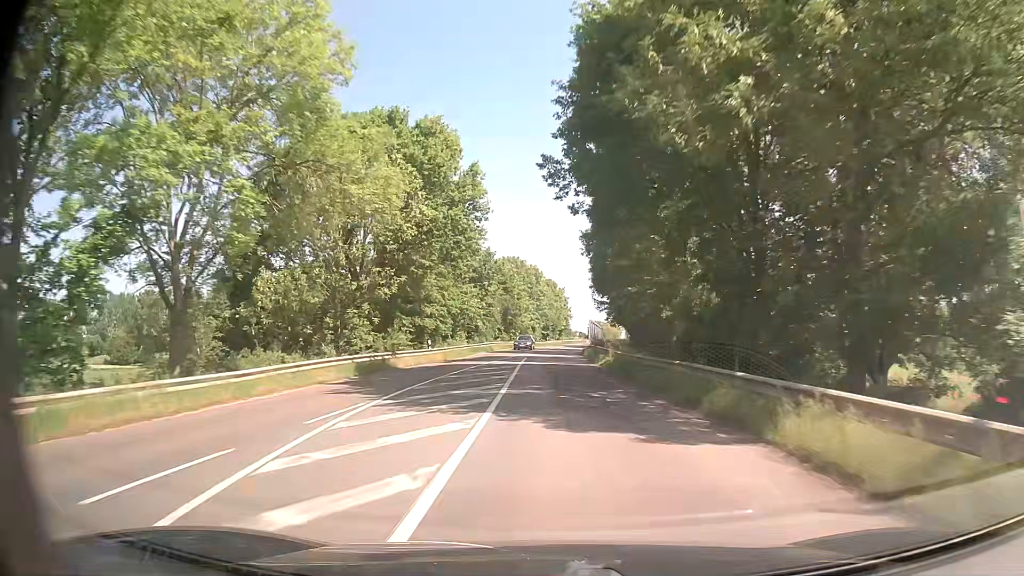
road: secondary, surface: asphalt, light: Day
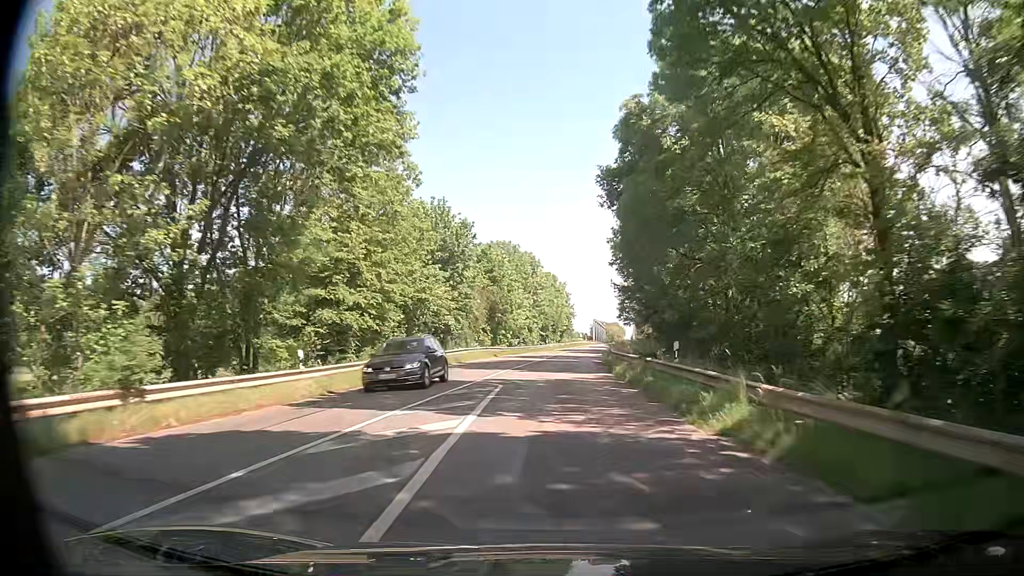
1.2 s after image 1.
(0.0, +22.3) m; 0°
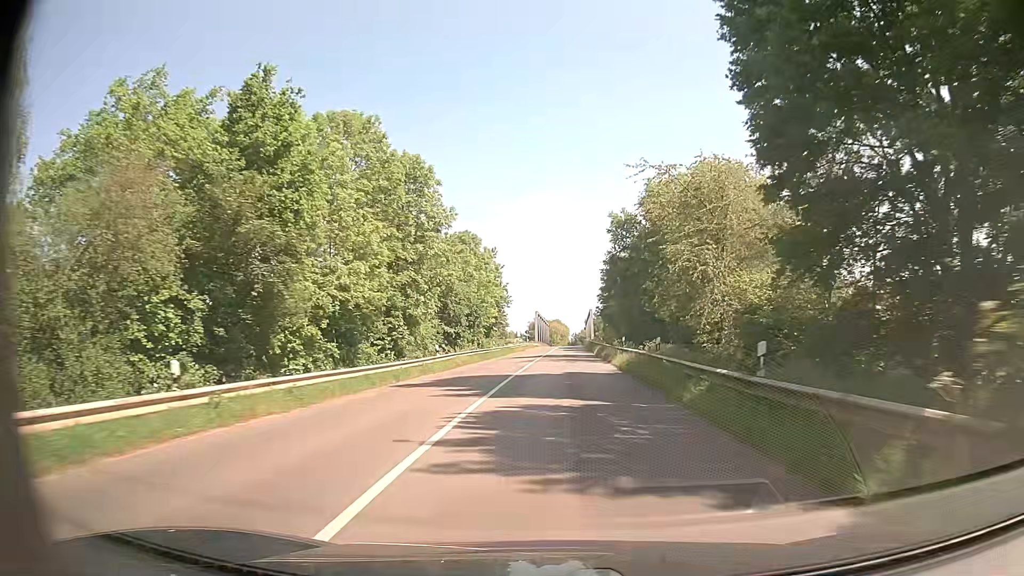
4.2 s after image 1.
(+2.3, +56.0) m; +5°
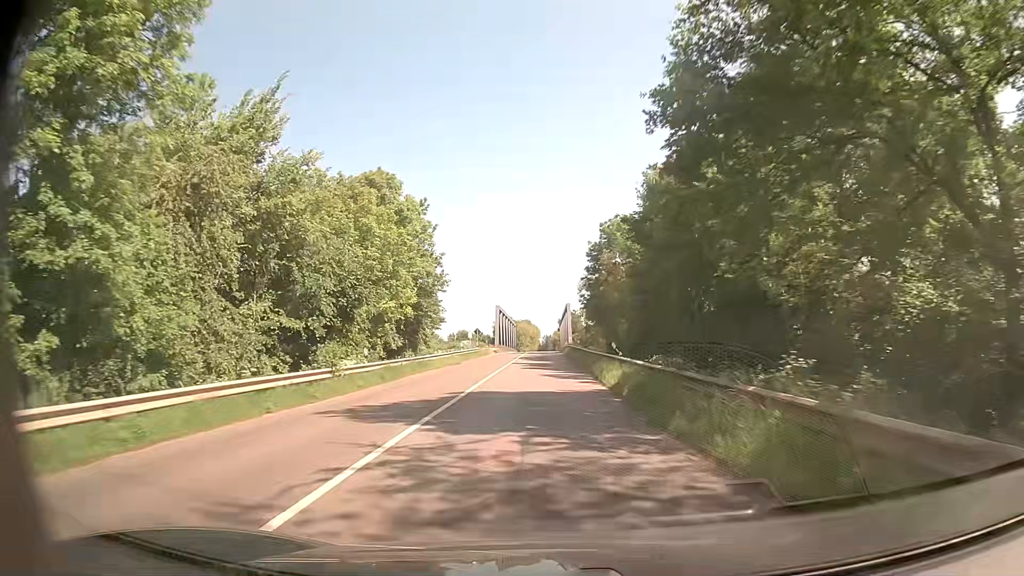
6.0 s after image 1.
(+1.3, +33.5) m; +4°
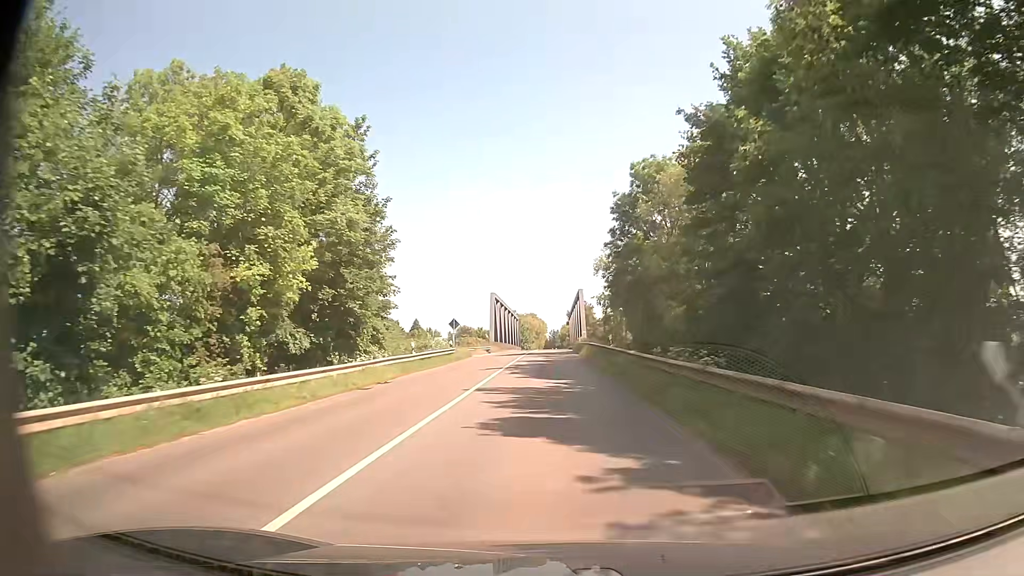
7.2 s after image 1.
(-0.3, +22.0) m; -1°
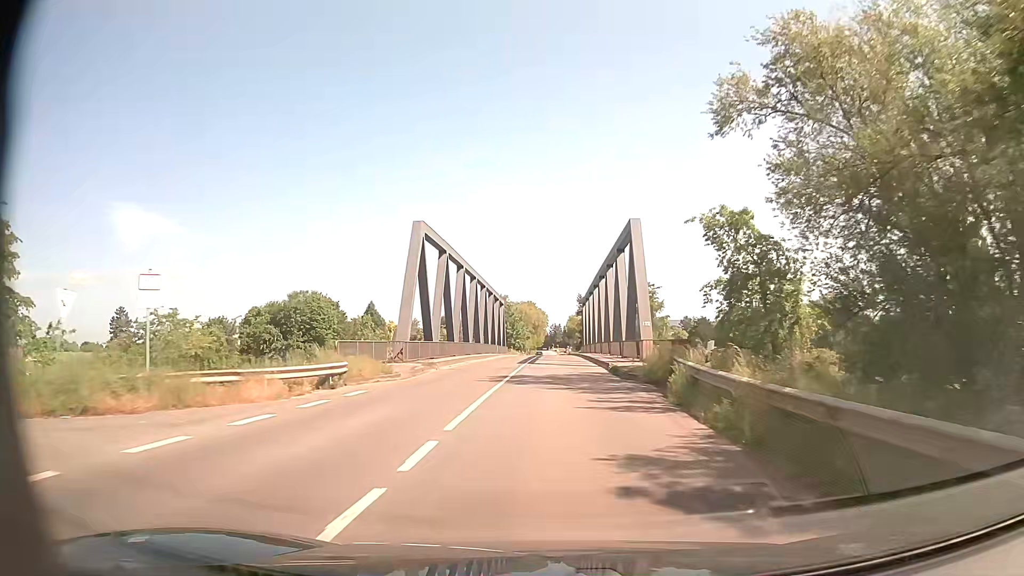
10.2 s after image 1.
(-0.3, +53.3) m; 0°
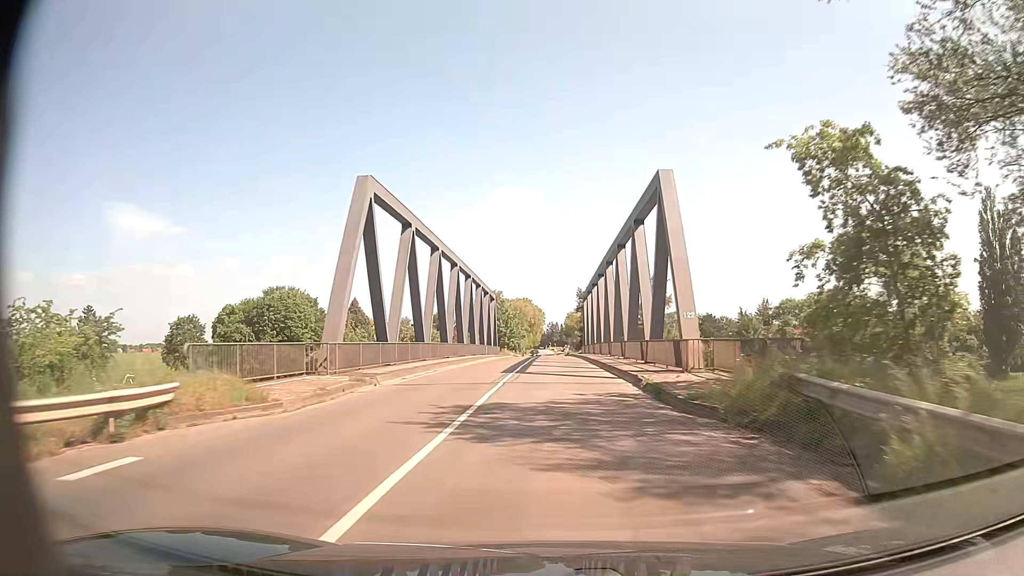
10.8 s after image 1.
(0.0, +10.6) m; 0°
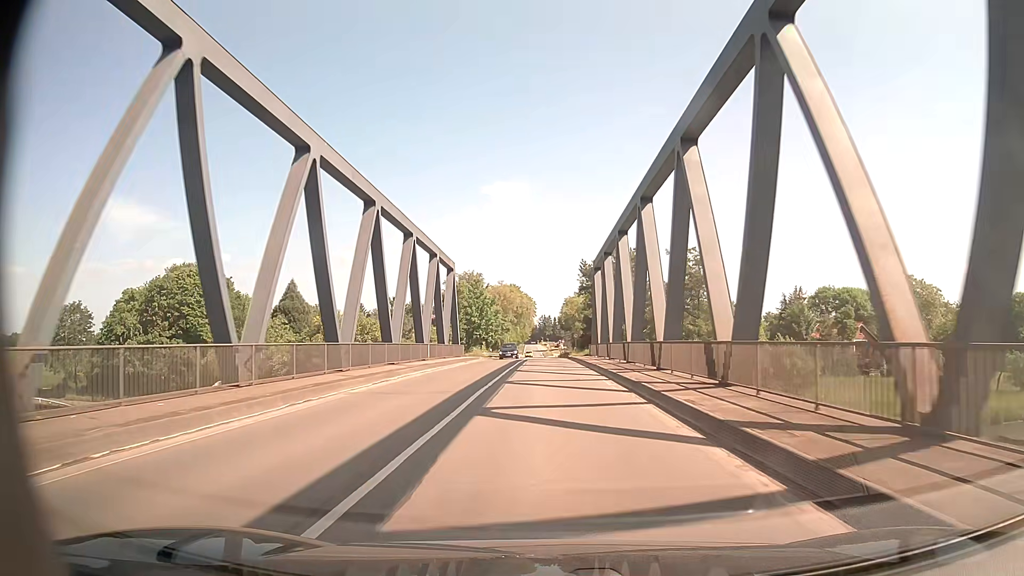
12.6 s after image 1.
(+0.1, +31.4) m; +1°
(0, +10) (0, +20) (-1, +30) (-1, +40) (-1, +50) (-1, +60) (-1, +70) (-2, +80) (-2, +90) (-2, +100) m
